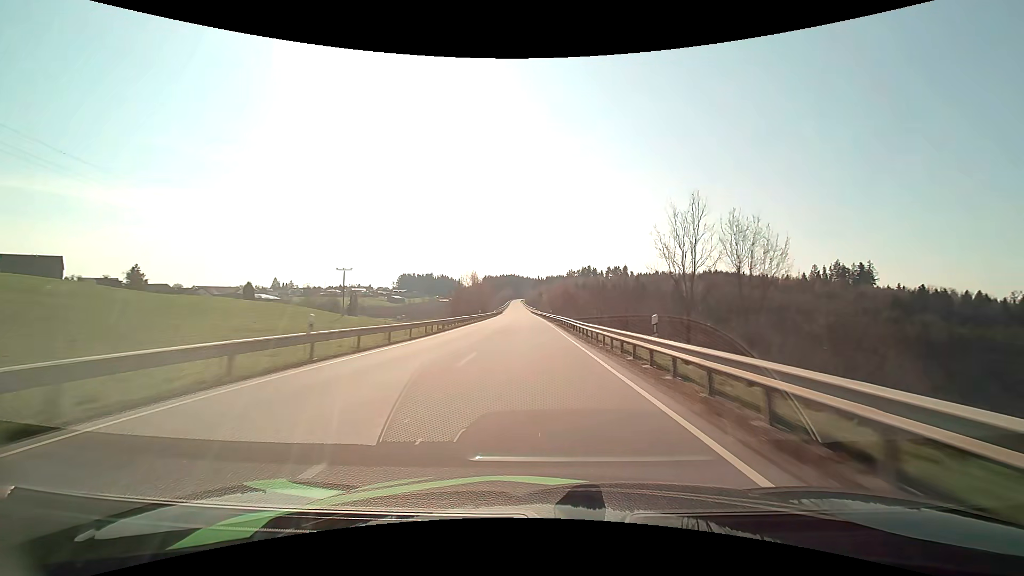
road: primary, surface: asphalt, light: Day
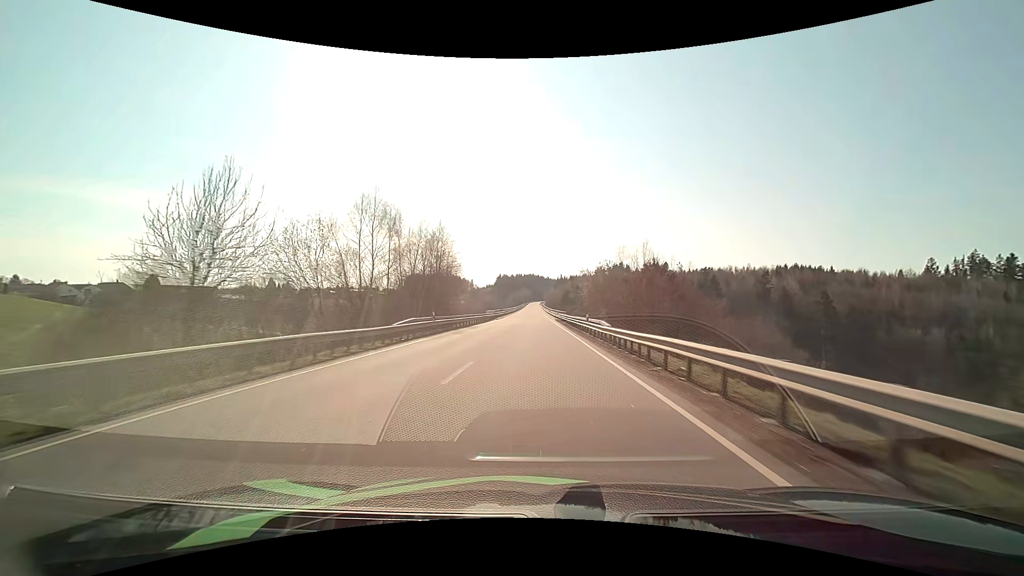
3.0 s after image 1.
(-2.1, +85.8) m; -2°
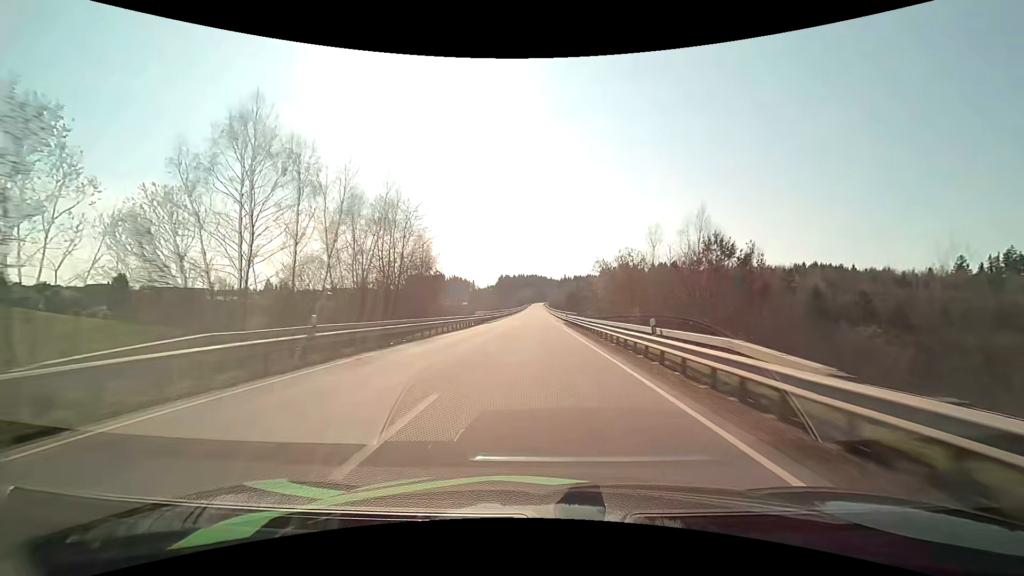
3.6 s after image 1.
(0.0, +17.1) m; 0°
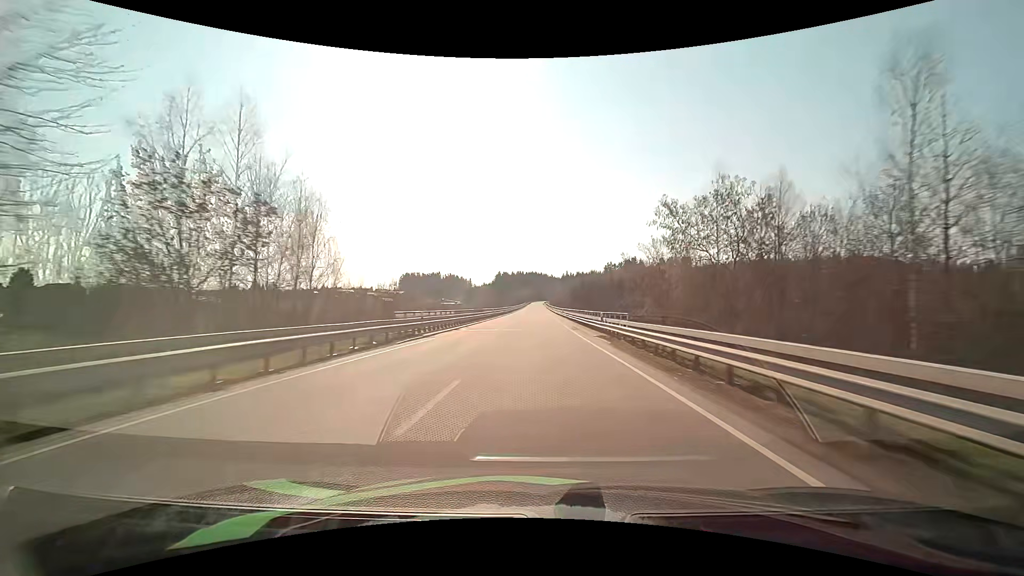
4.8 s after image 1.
(-0.1, +34.1) m; 0°
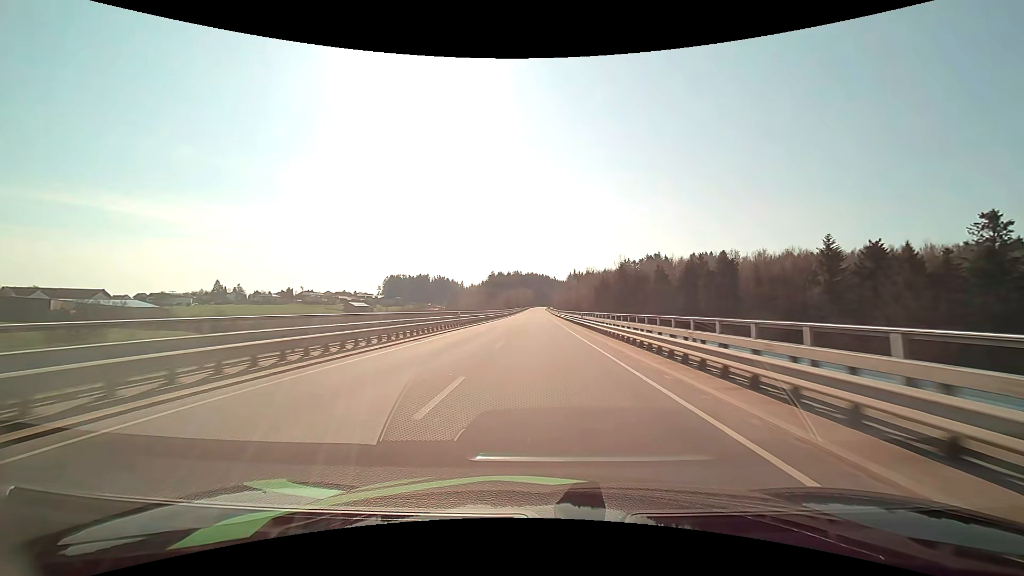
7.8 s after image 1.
(-0.1, +83.4) m; 0°
(0, +10) (0, +20) (0, +30) (0, +40) (0, +50) (0, +60) (0, +70) (0, +80) (0, +90) (0, +100) m
